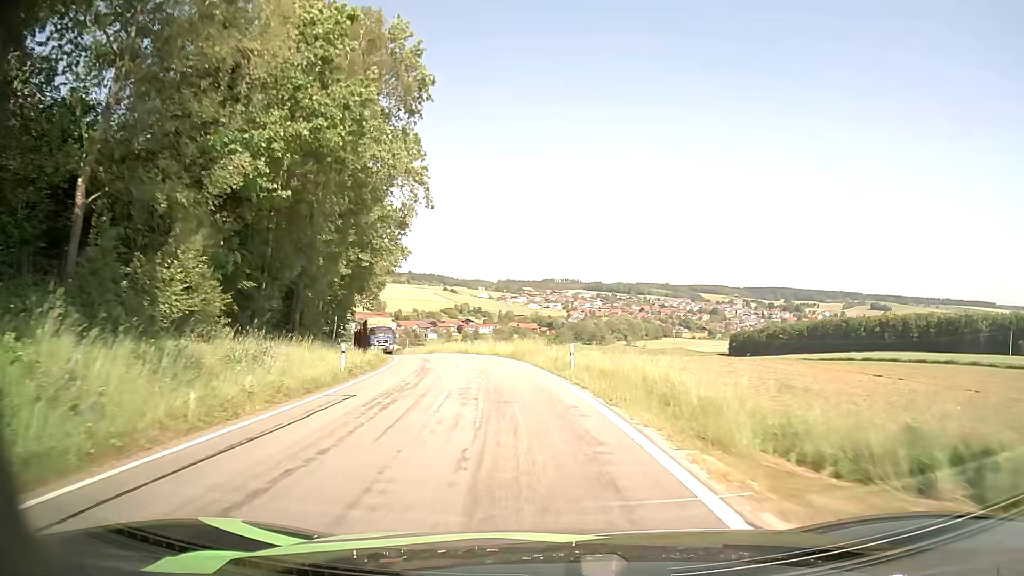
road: tertiary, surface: asphalt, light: Day
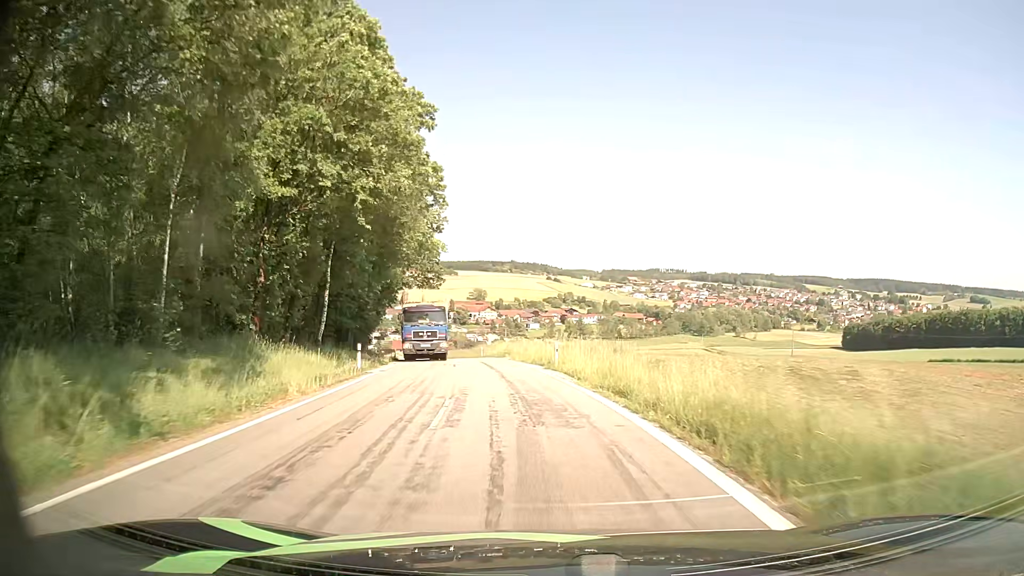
(-2.3, +25.9) m; -9°
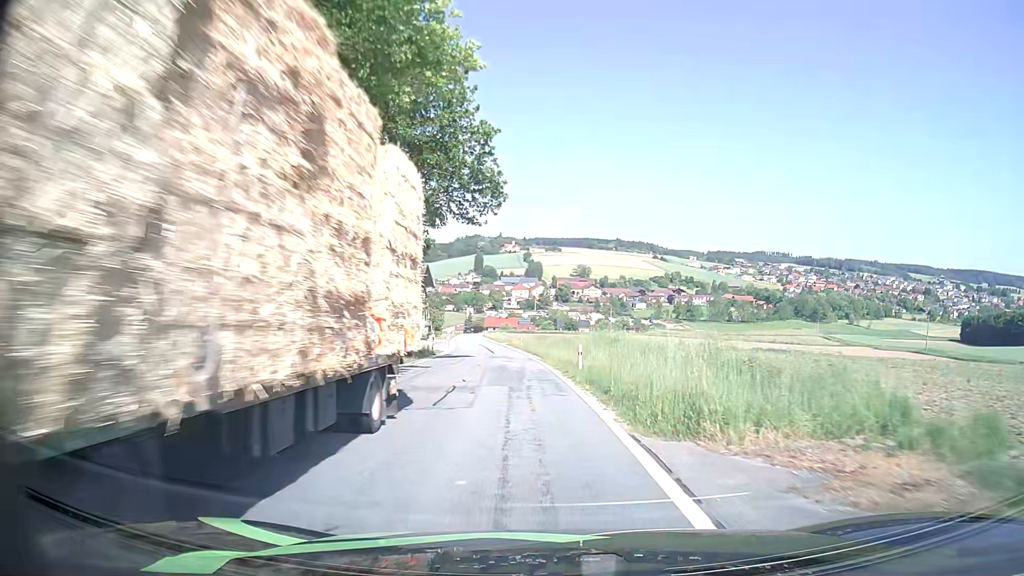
(-2.9, +33.4) m; -9°
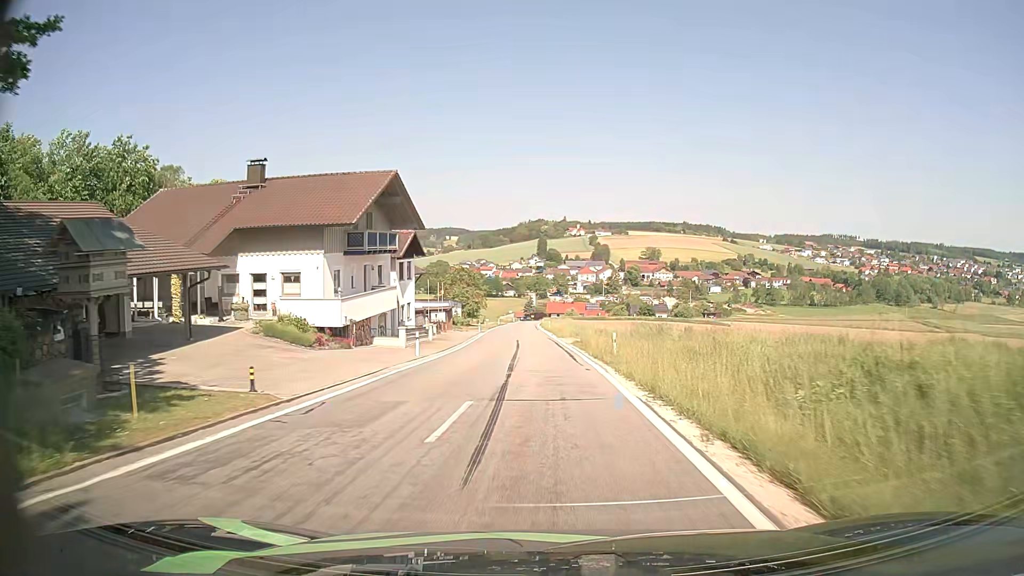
(-2.0, +40.1) m; -5°
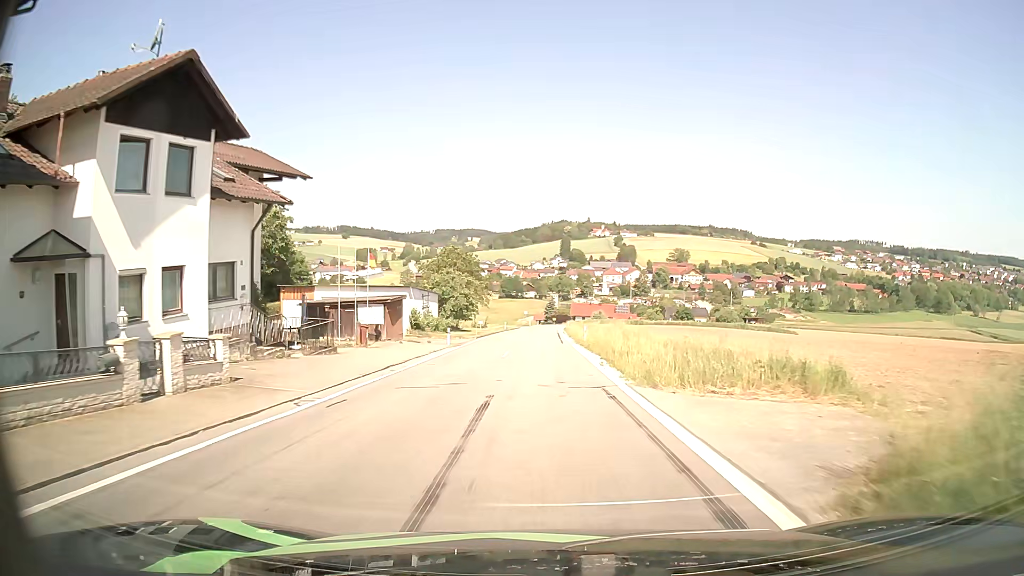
(-0.5, +32.1) m; -2°
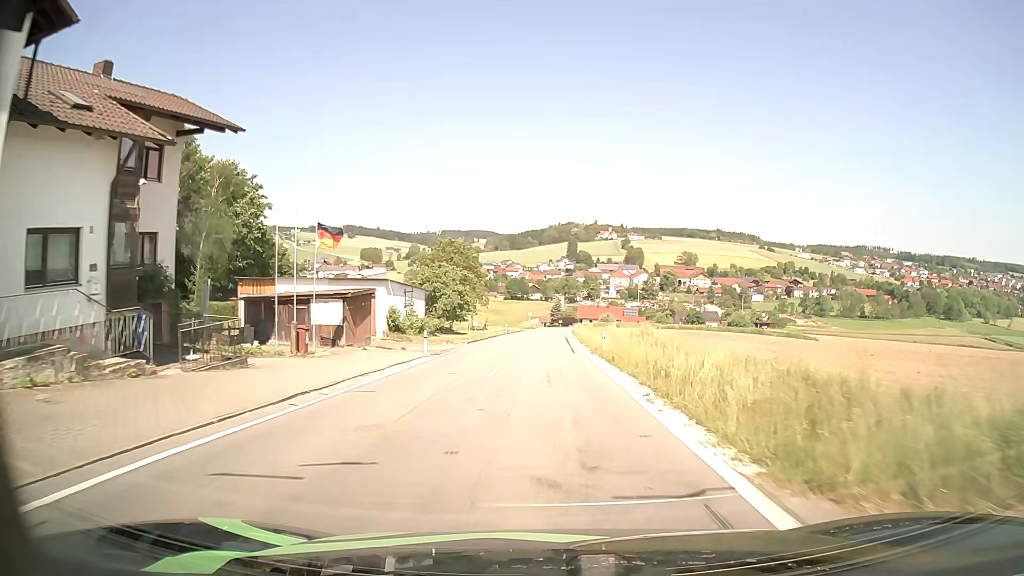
(-0.1, +8.0) m; -1°
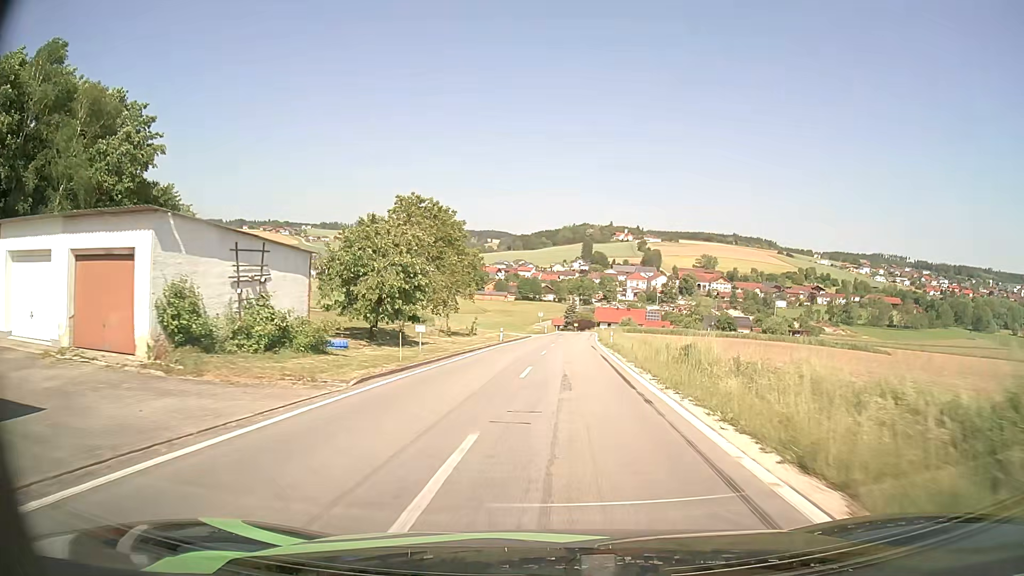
(-0.2, +23.8) m; -1°
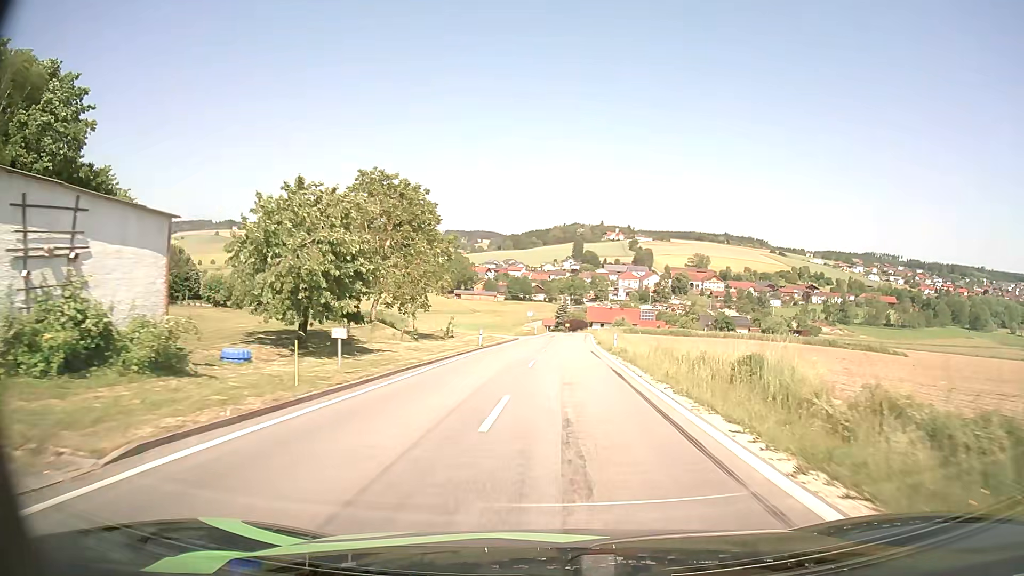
(+0.1, +7.9) m; +1°
(0, +10) (0, +20) (+1, +30) (+1, +40) (+2, +50) (+3, +60) (+3, +70) (+4, +80) (+5, +90) (+5, +100) m
